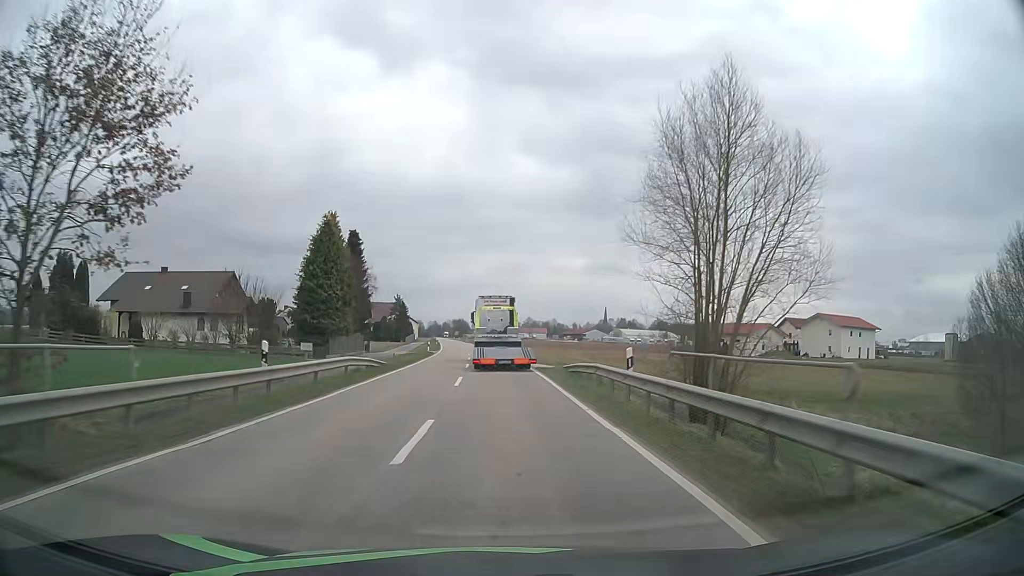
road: tertiary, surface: asphalt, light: Day
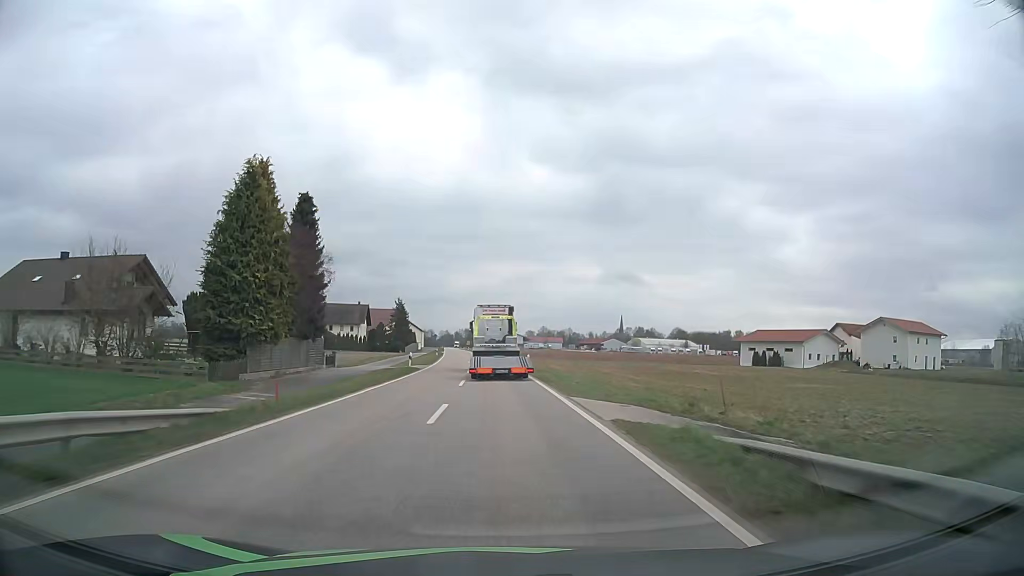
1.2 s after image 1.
(-0.2, +19.8) m; -1°
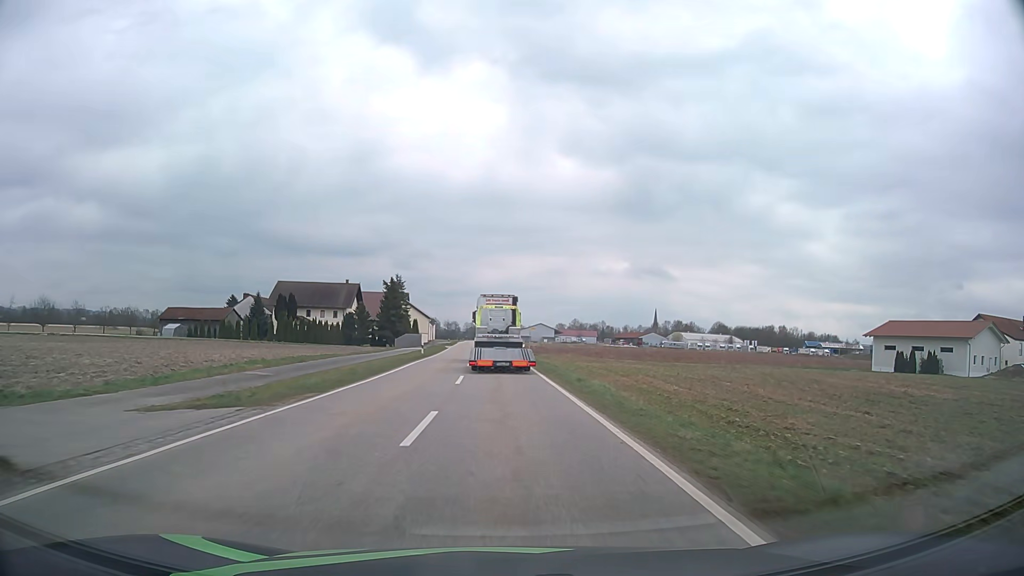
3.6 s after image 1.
(-0.8, +39.9) m; -2°
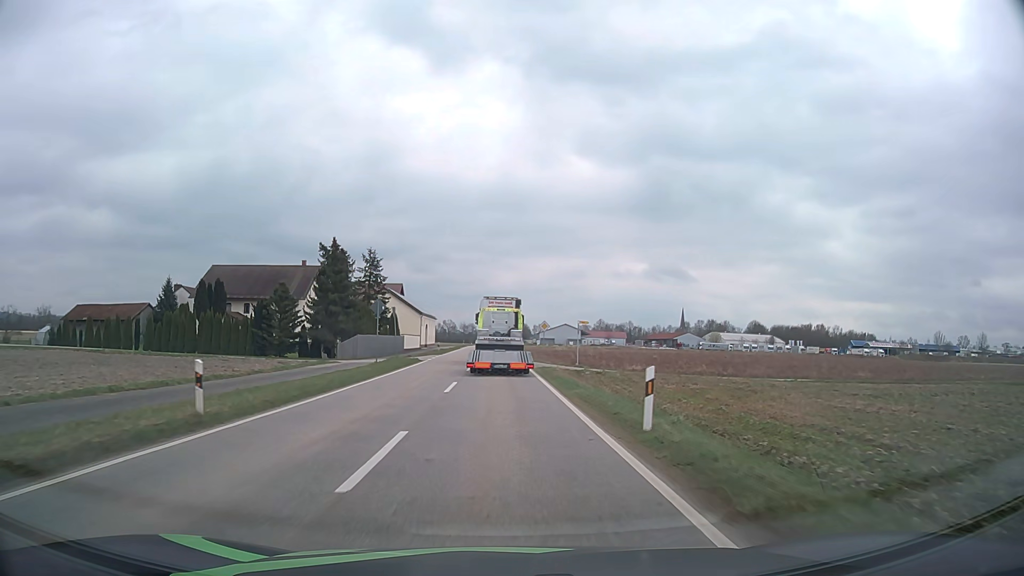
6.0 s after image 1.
(-0.4, +38.9) m; -2°
(0, +10) (0, +20) (0, +30) (0, +40) (-1, +50) (-1, +60) (-1, +70) (-1, +80) (-1, +90) (-1, +100) m
